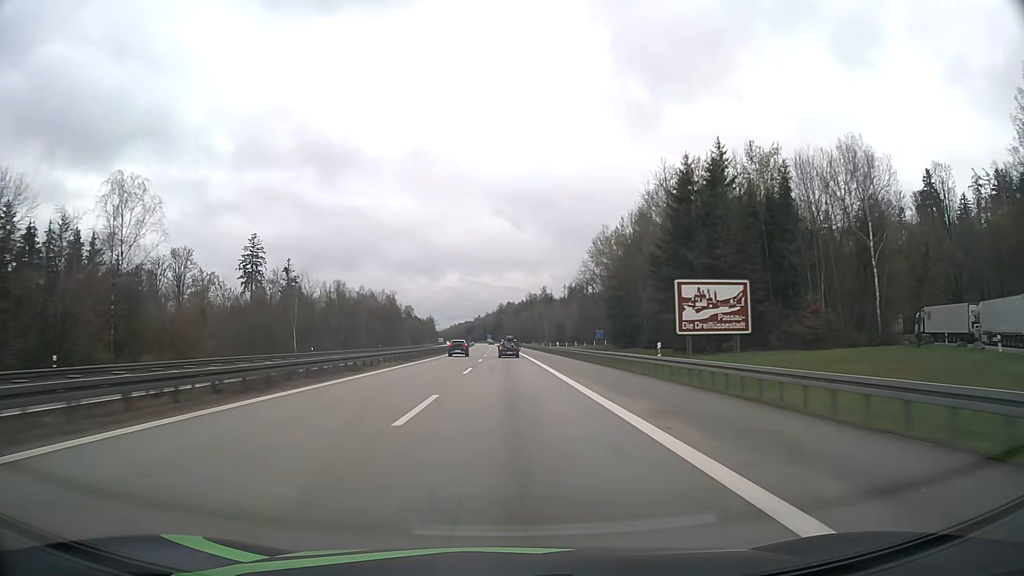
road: motorway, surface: asphalt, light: Day
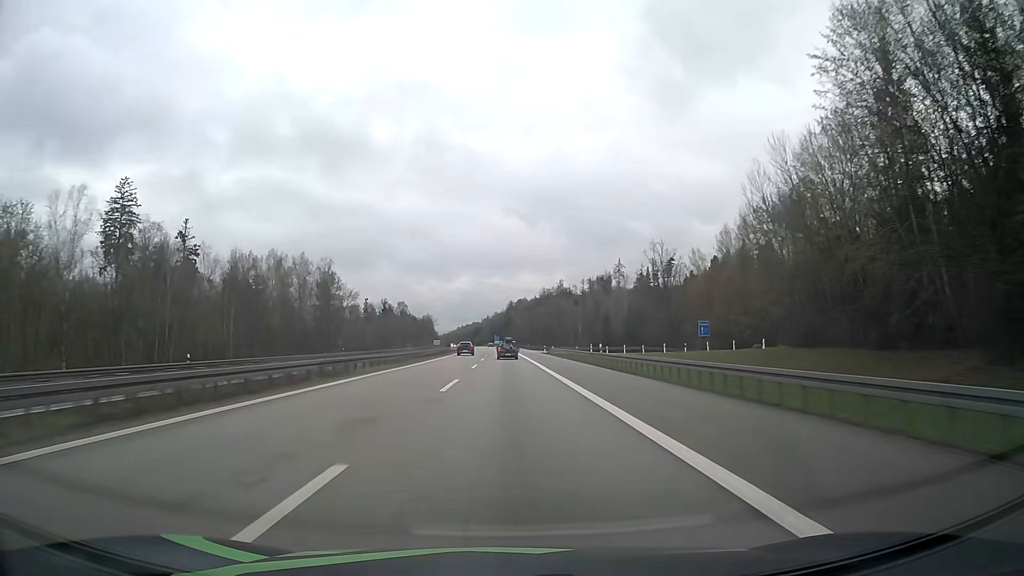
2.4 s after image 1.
(-0.6, +81.6) m; -1°
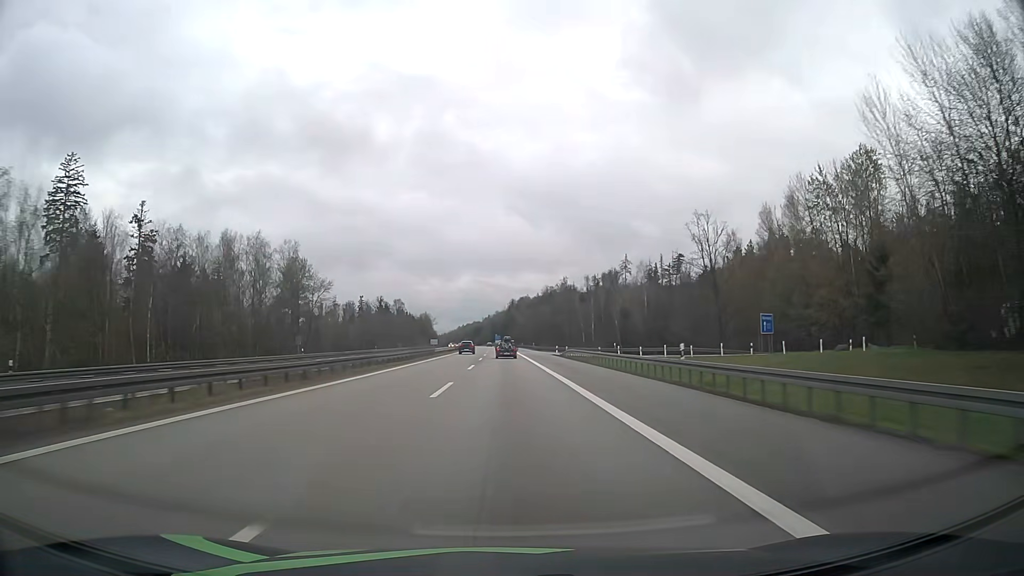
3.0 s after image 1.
(0.0, +20.4) m; 0°
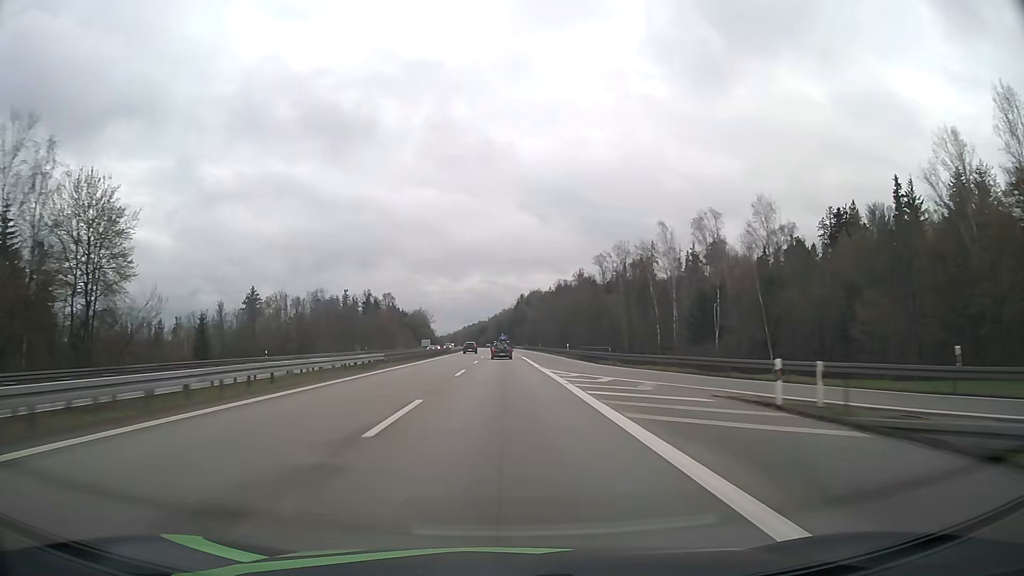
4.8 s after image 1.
(-0.3, +61.1) m; -1°
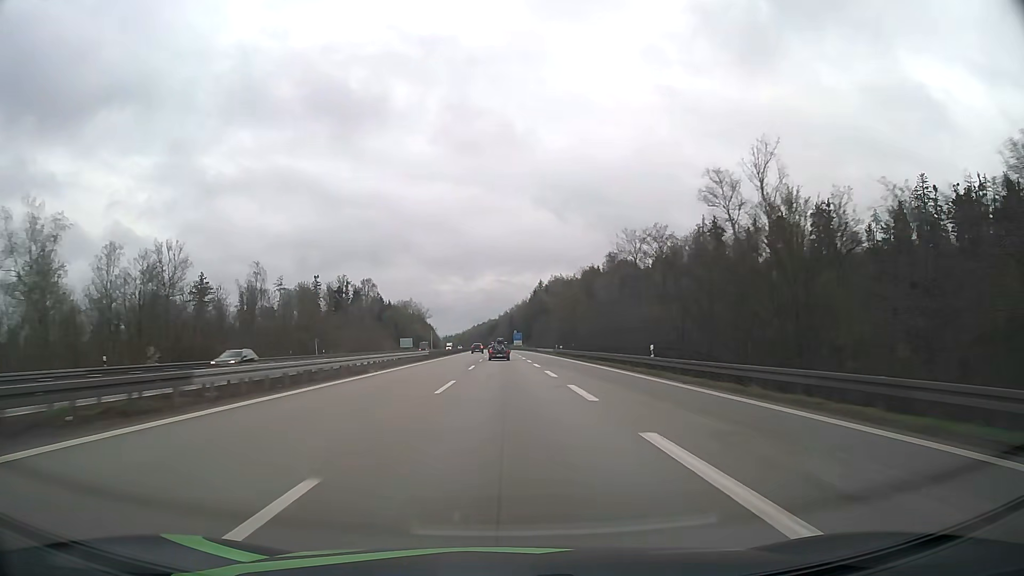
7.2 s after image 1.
(-0.8, +81.4) m; -1°
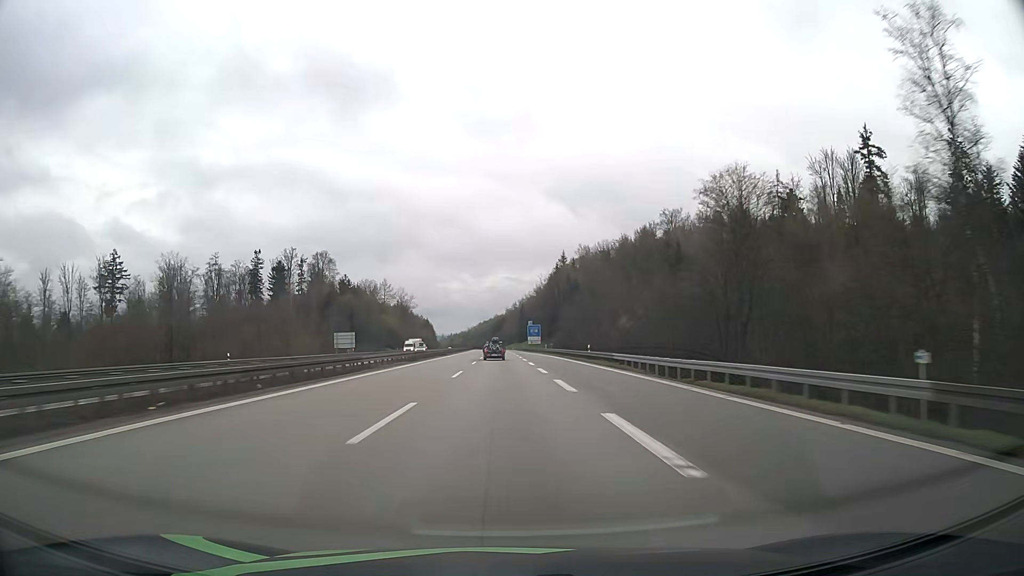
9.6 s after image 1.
(-0.6, +81.2) m; -1°
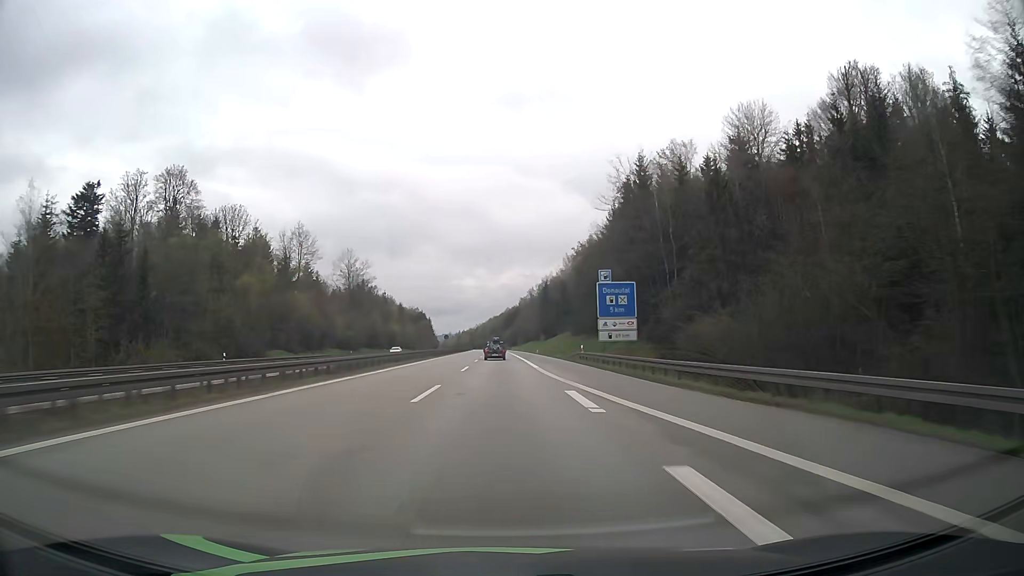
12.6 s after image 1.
(-1.1, +101.4) m; -1°
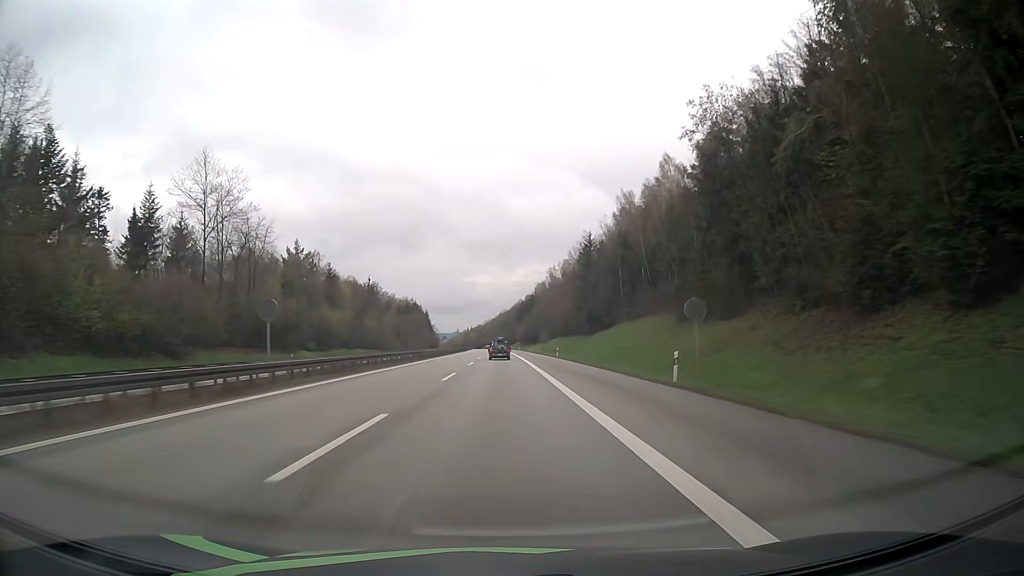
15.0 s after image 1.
(-0.8, +81.1) m; -1°
(0, +10) (0, +20) (0, +30) (0, +40) (0, +50) (0, +60) (0, +70) (-1, +80) (-1, +90) (-1, +100) m
